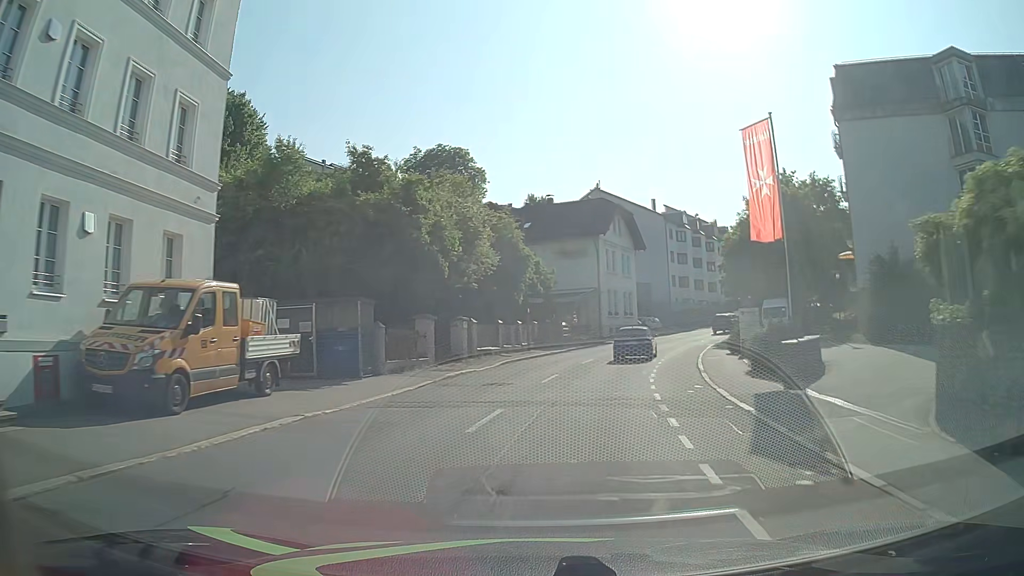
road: tertiary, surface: asphalt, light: Day
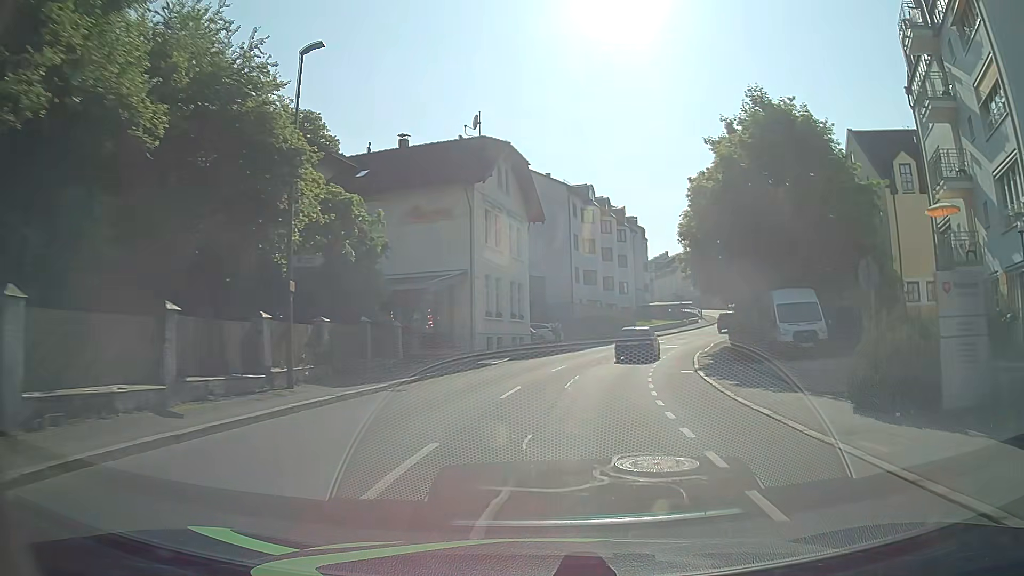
(+1.8, +22.0) m; +10°
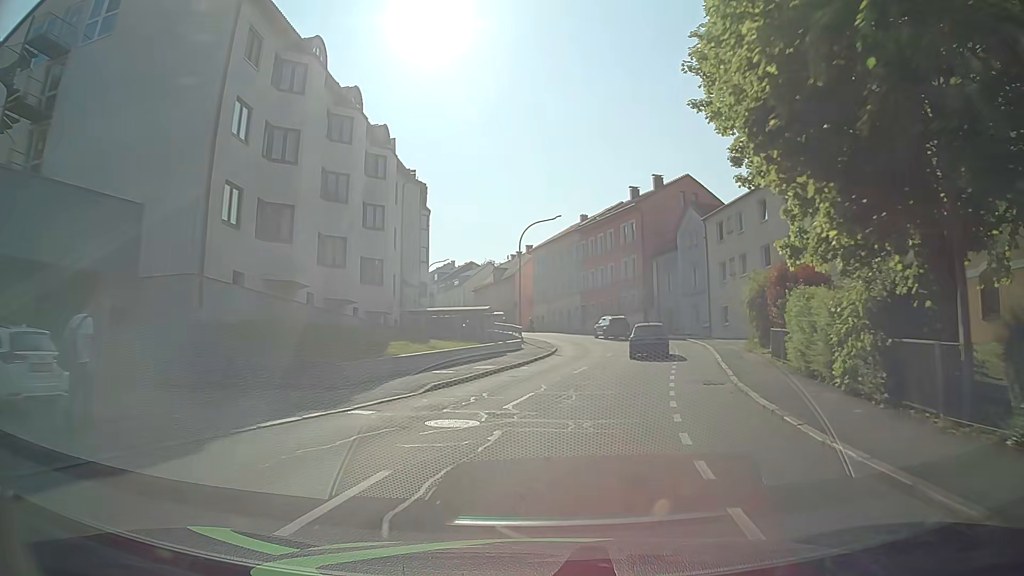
(+5.9, +36.4) m; +19°
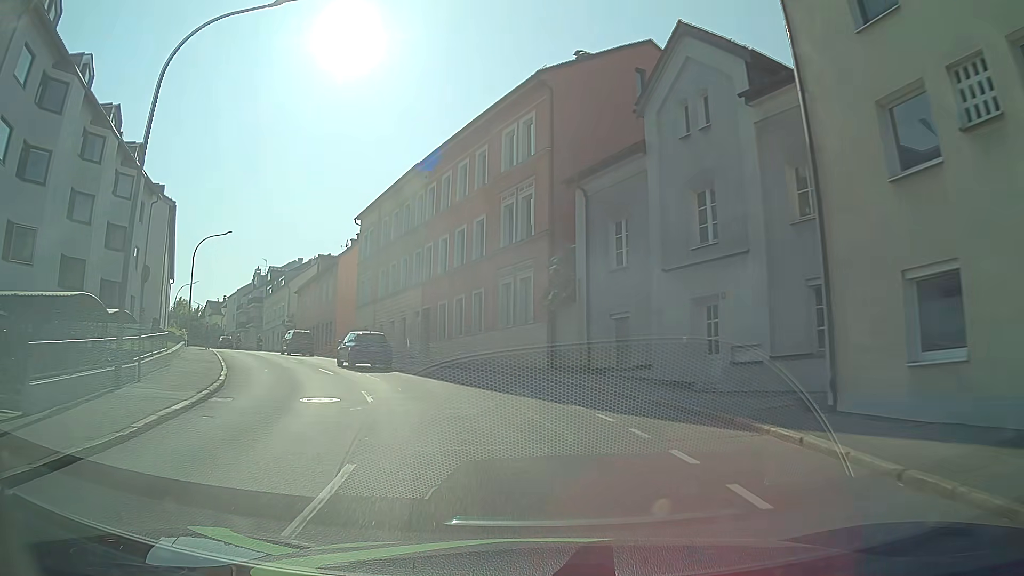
(+5.4, +34.9) m; +9°
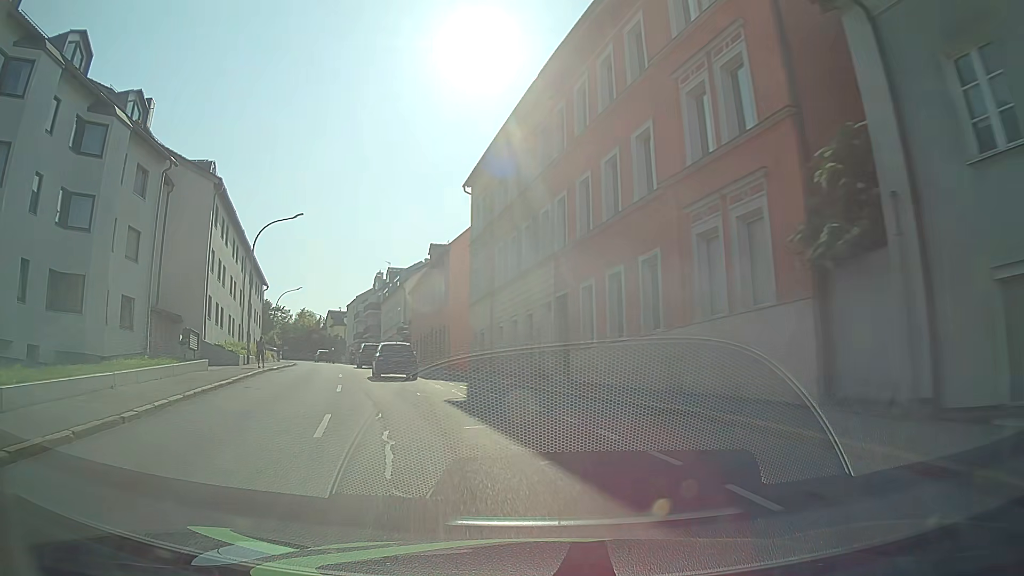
(-1.1, +13.5) m; -12°
(-1, +10) (-4, +20) (-7, +29) (-10, +39) (-13, +48) (-16, +57) (-20, +67) (-24, +76) (-28, +85) (-32, +94) m
